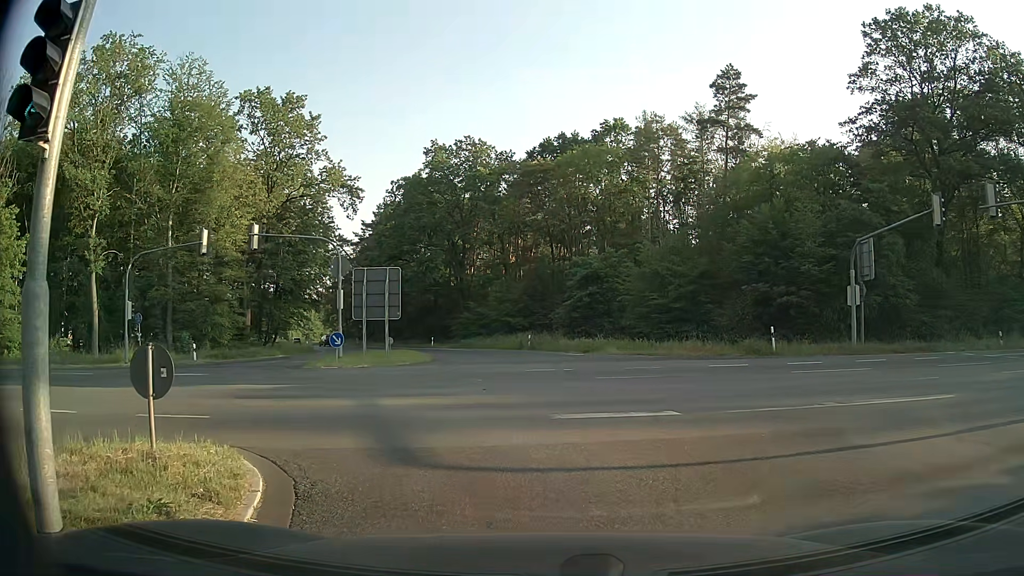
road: secondary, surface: asphalt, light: Day
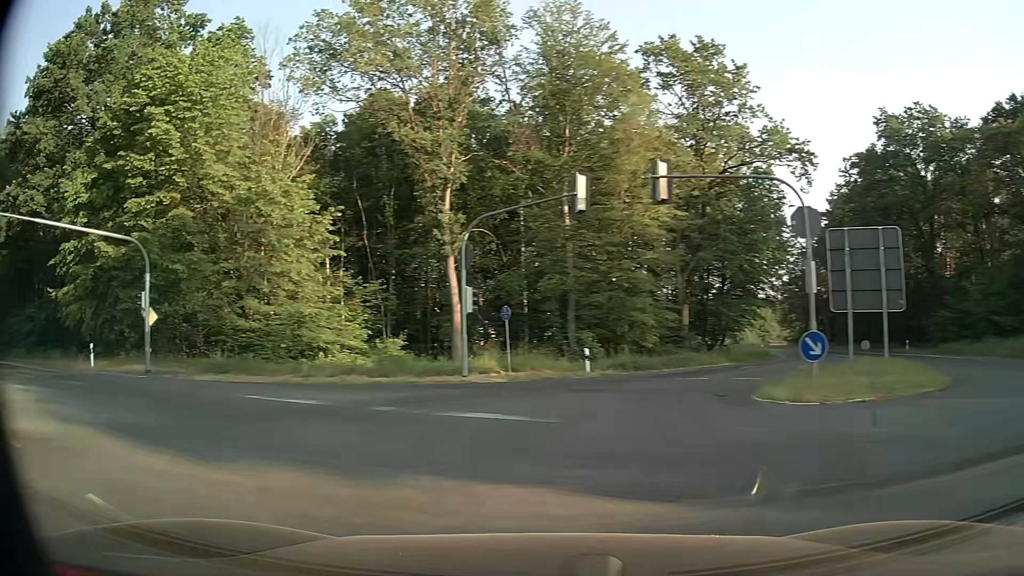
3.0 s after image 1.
(-3.1, +12.7) m; -38°
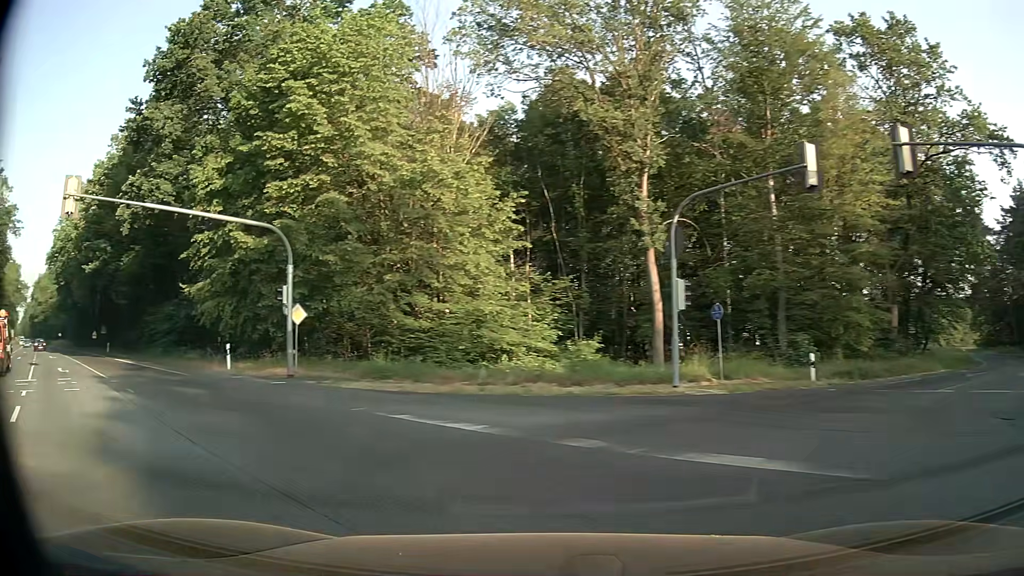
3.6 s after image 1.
(-0.6, +4.0) m; -16°
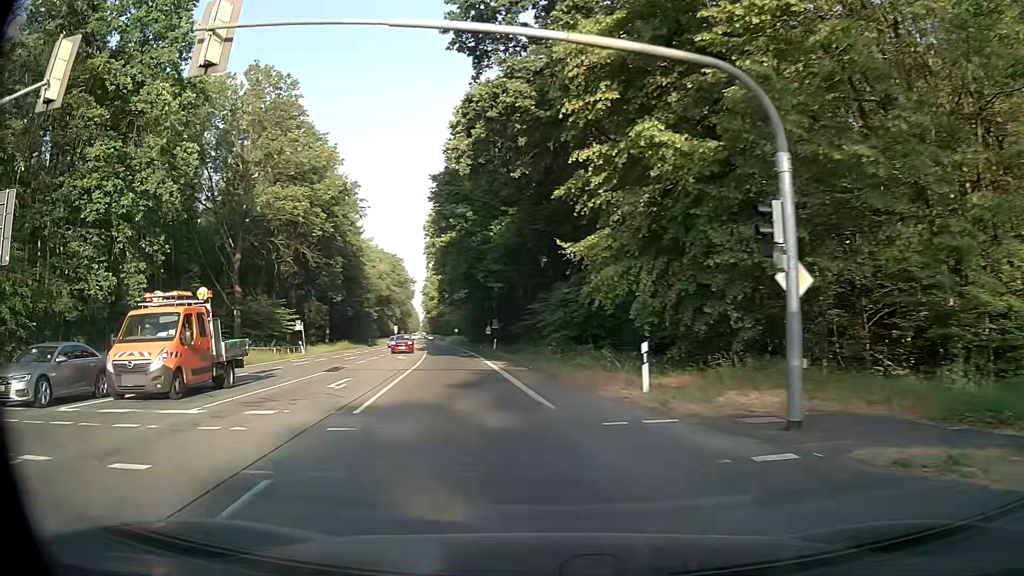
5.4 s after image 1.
(-5.1, +13.2) m; -37°
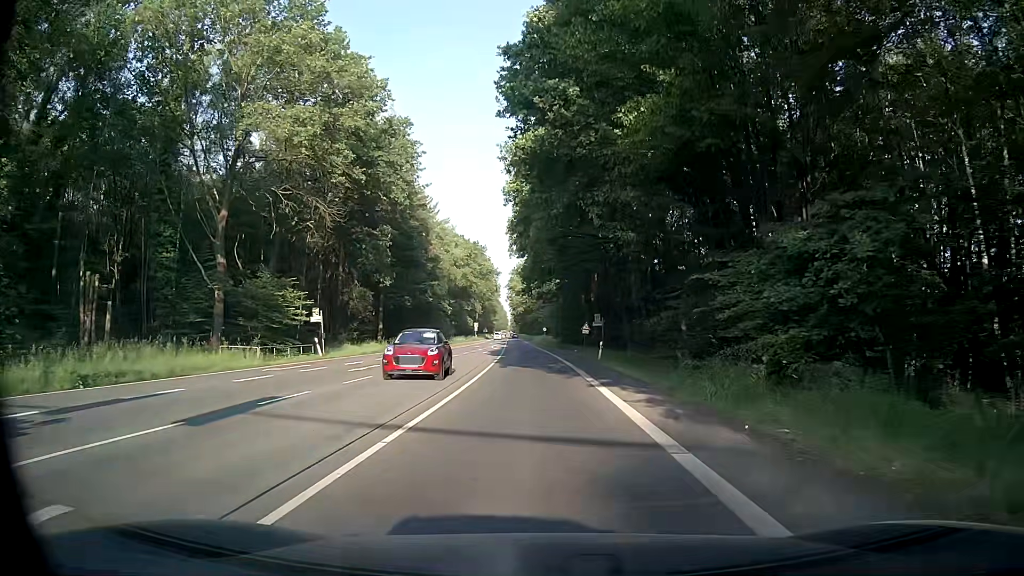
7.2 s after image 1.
(-2.6, +18.5) m; -10°
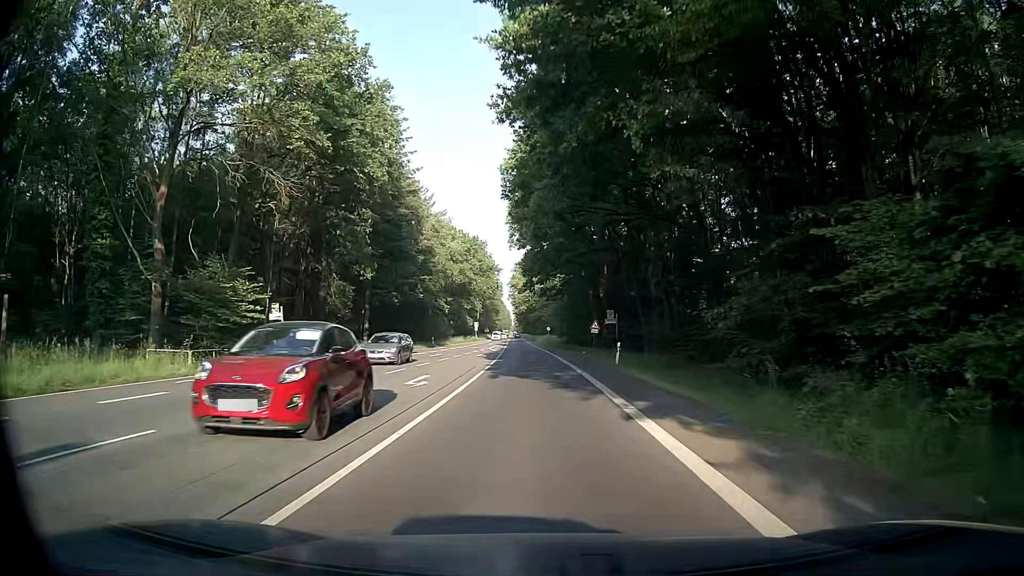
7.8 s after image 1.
(0.0, +7.3) m; -1°
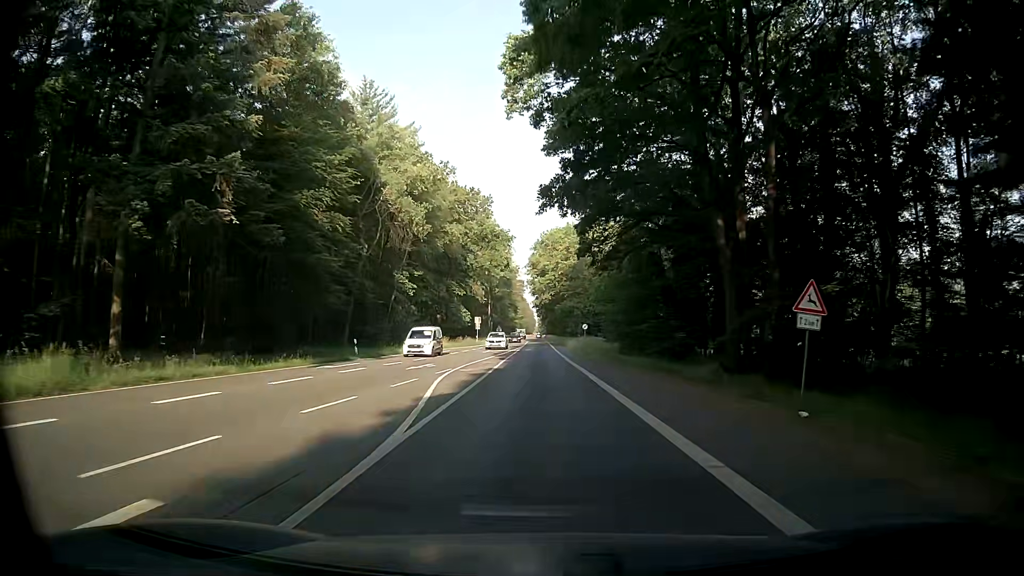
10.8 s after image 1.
(-0.6, +42.9) m; -1°
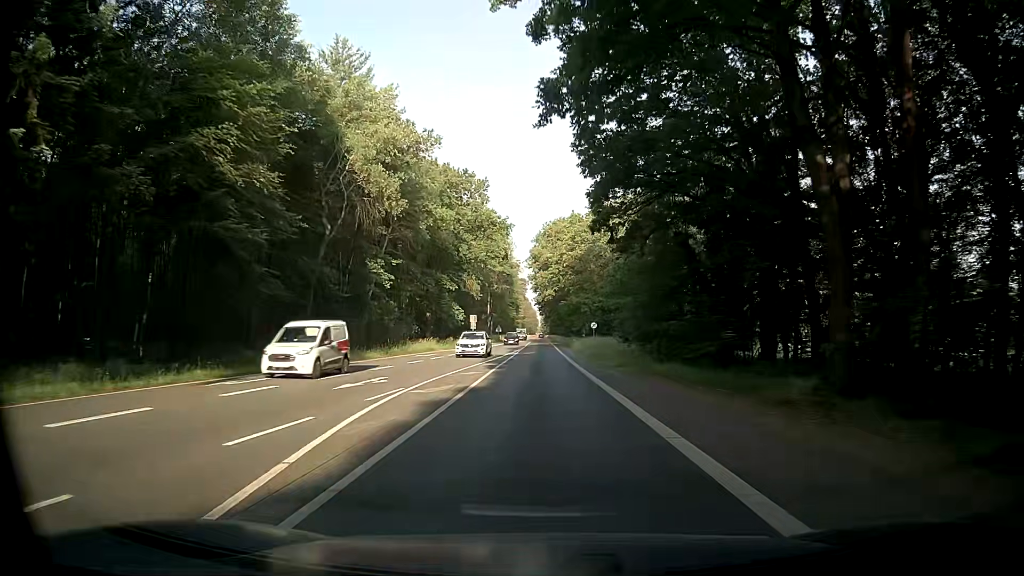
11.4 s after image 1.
(-0.2, +9.7) m; -1°
